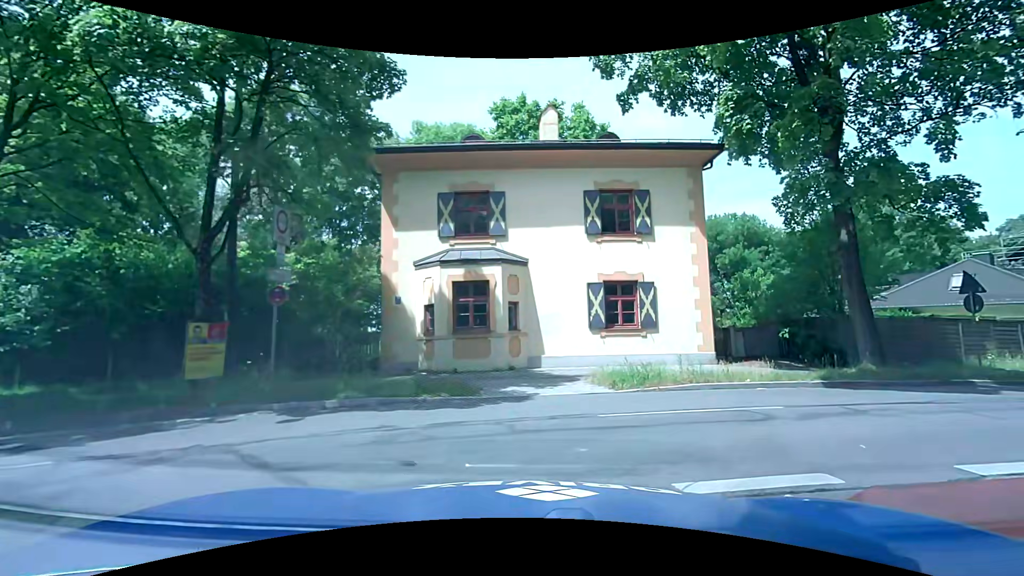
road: residential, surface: asphalt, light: Day
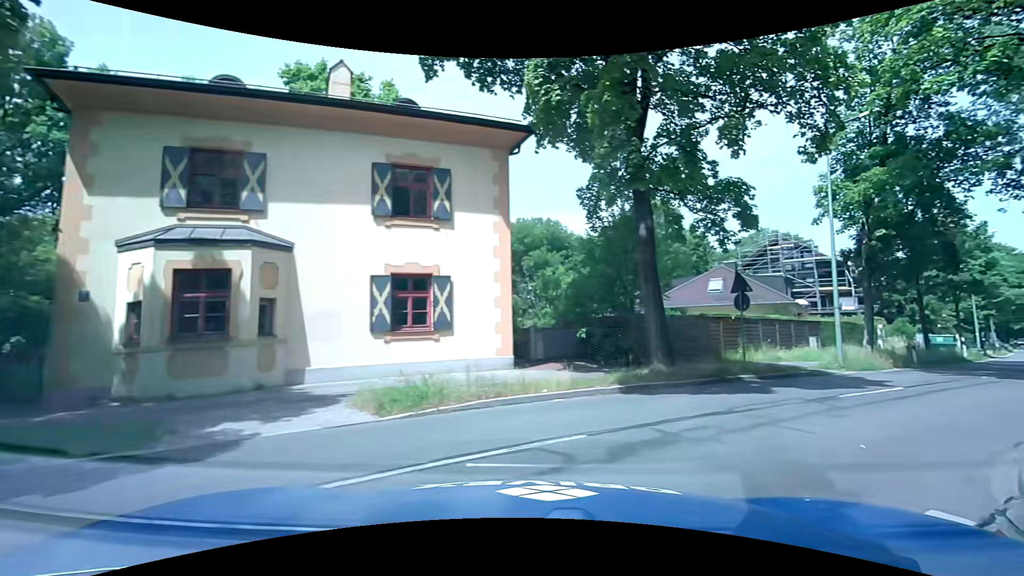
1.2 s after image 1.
(+0.6, +3.3) m; +19°
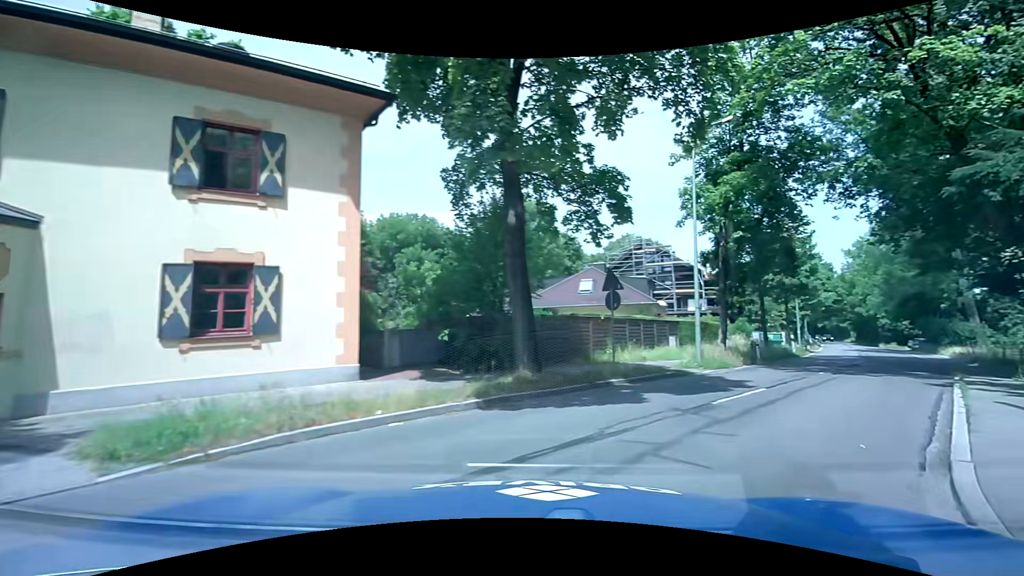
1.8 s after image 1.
(+0.4, +2.3) m; +14°
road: secondary
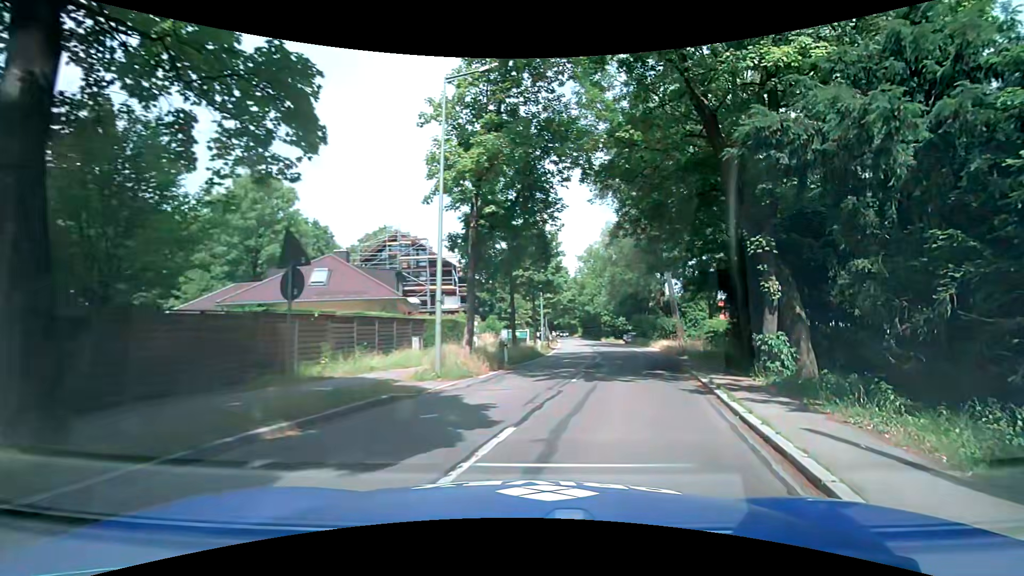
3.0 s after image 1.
(+1.7, +5.8) m; +27°
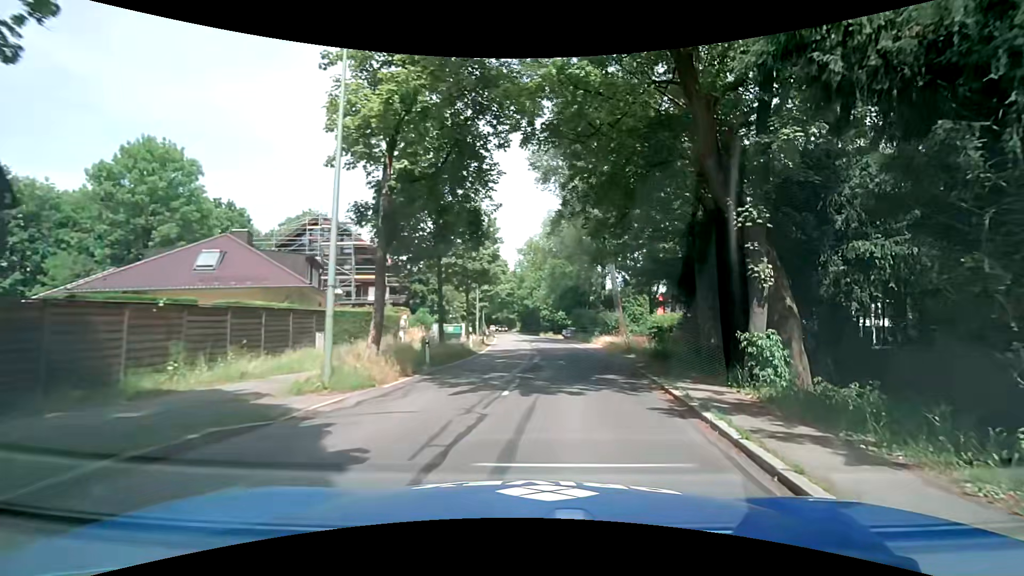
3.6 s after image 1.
(+0.3, +3.8) m; +8°
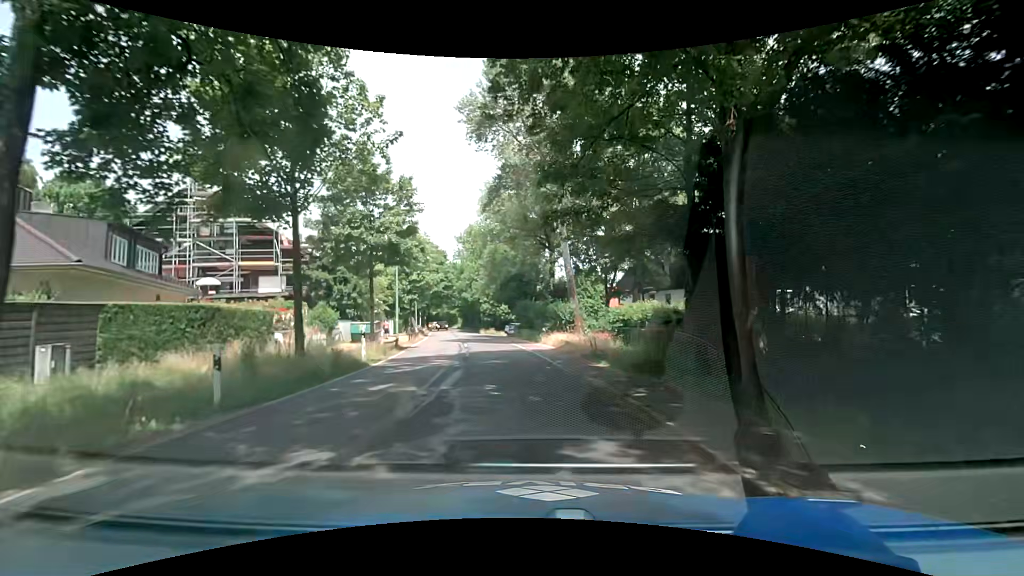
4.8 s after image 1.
(+0.7, +9.0) m; +7°
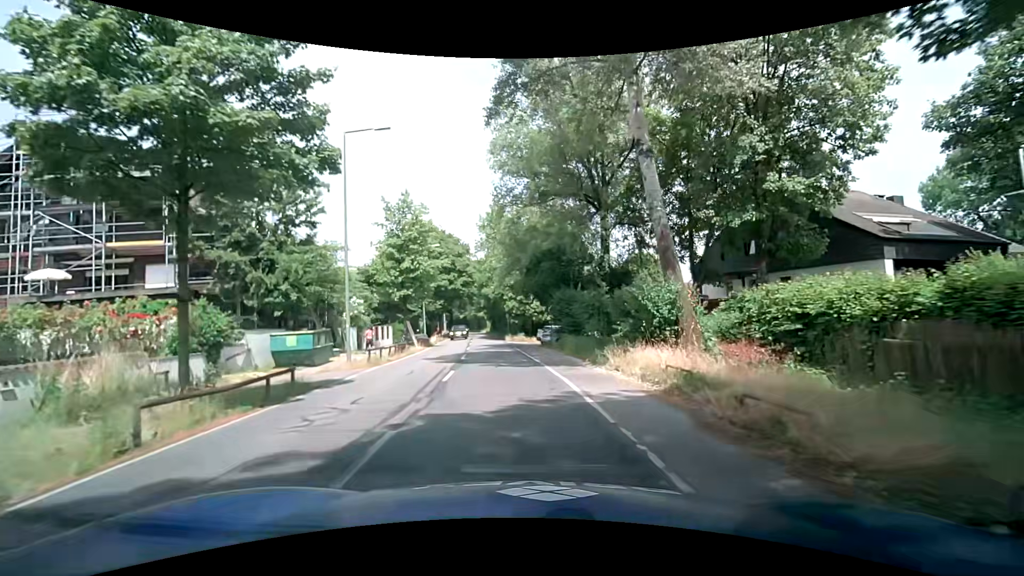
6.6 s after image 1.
(-0.5, +15.7) m; -5°
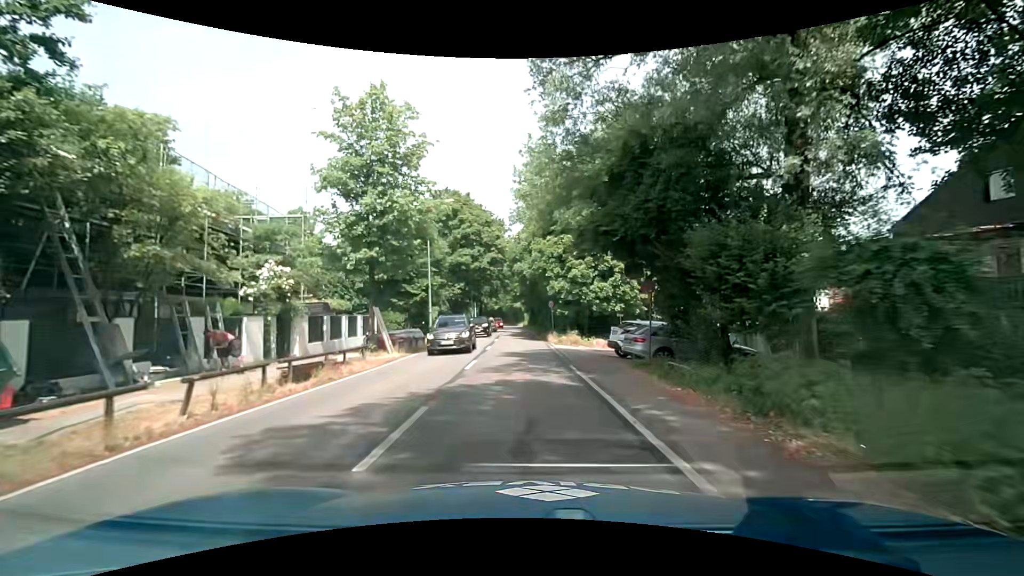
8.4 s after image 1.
(-0.8, +17.2) m; -4°
(0, +10) (0, +20) (-1, +30) (-1, +40) (-1, +50) (-1, +60) (-1, +70) (-2, +80) (-3, +90) (-4, +100) m
